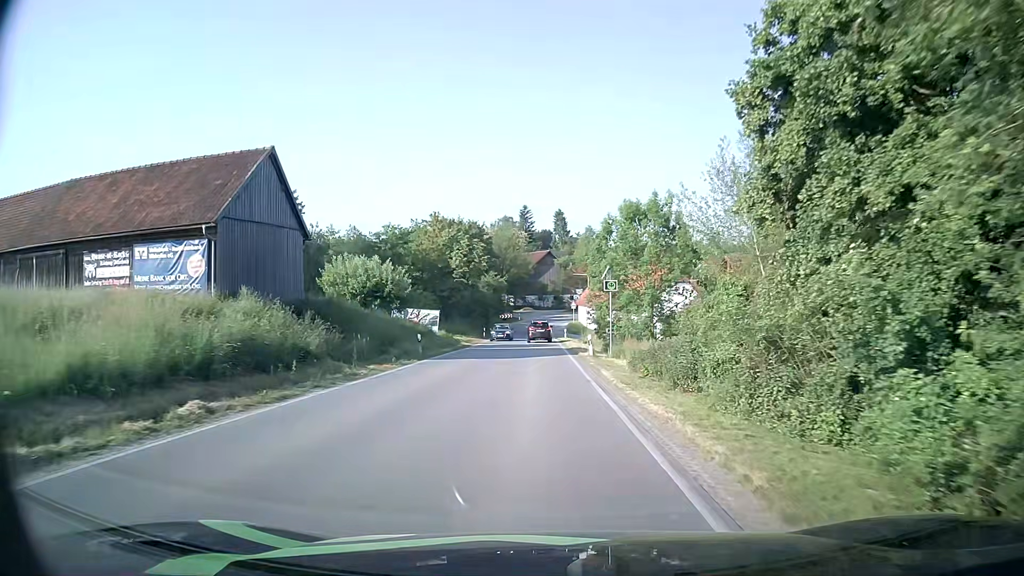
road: secondary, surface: asphalt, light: Day
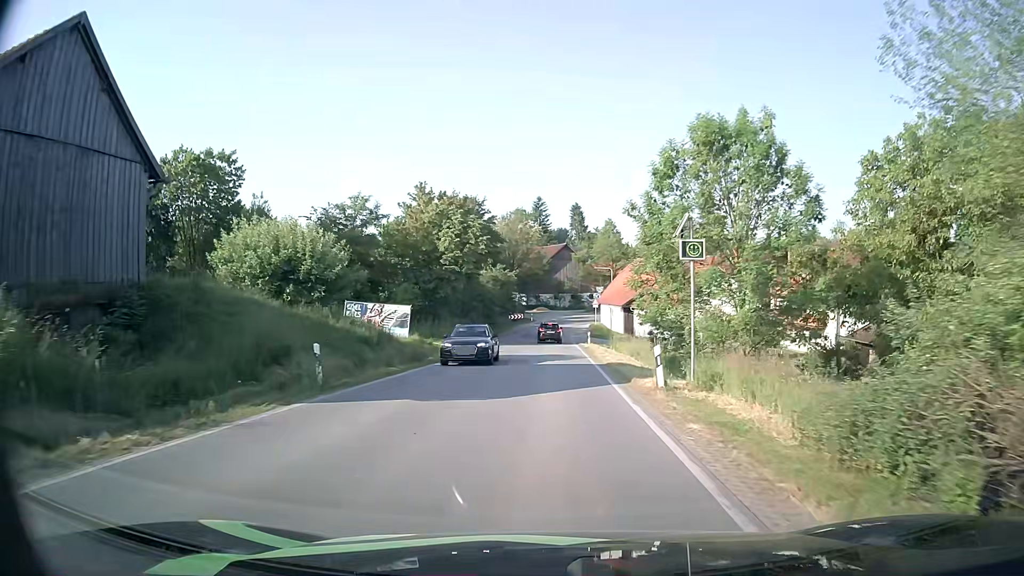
(0.0, +15.1) m; -1°
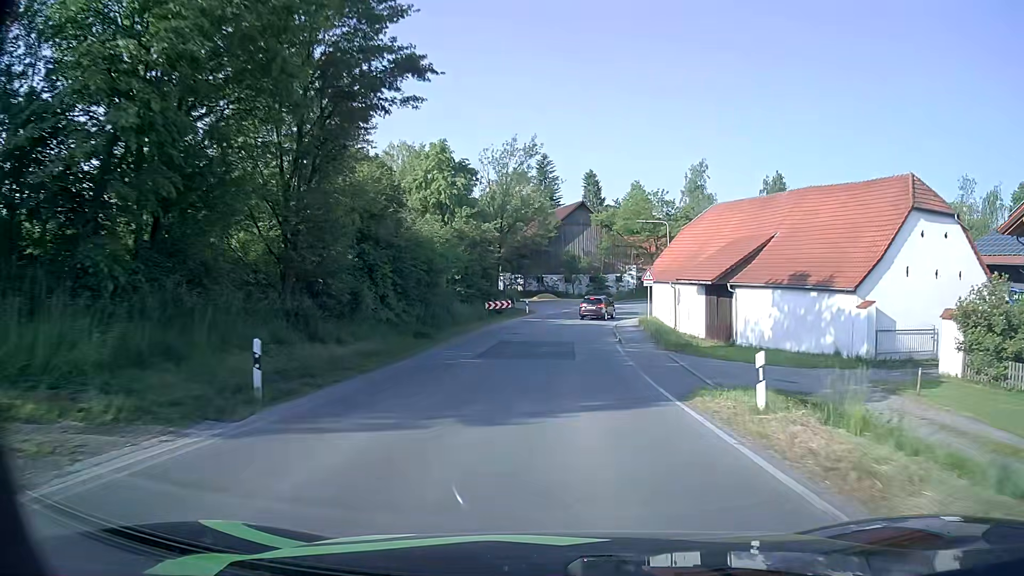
(-0.1, +39.4) m; 0°
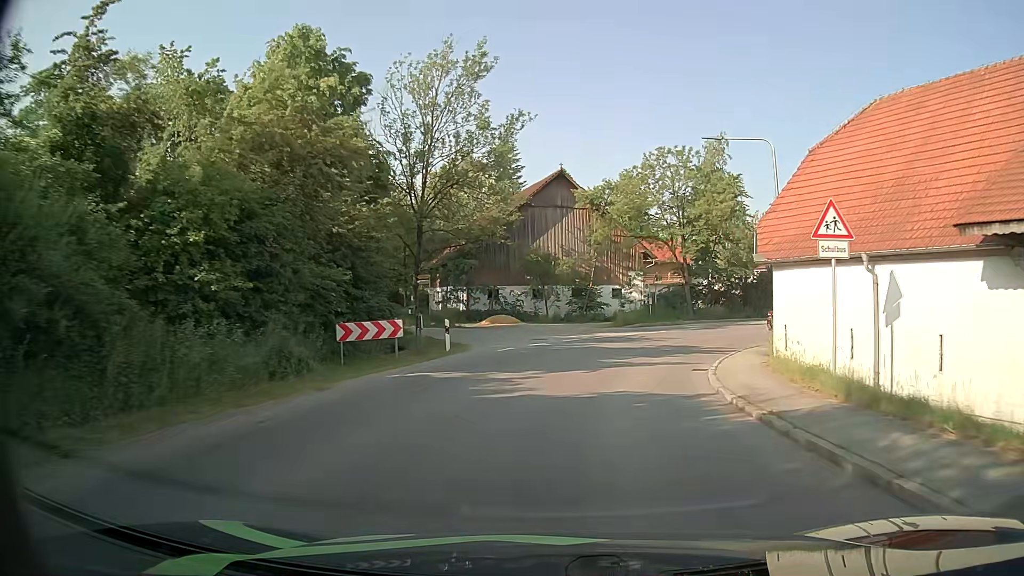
(+0.3, +30.2) m; +2°
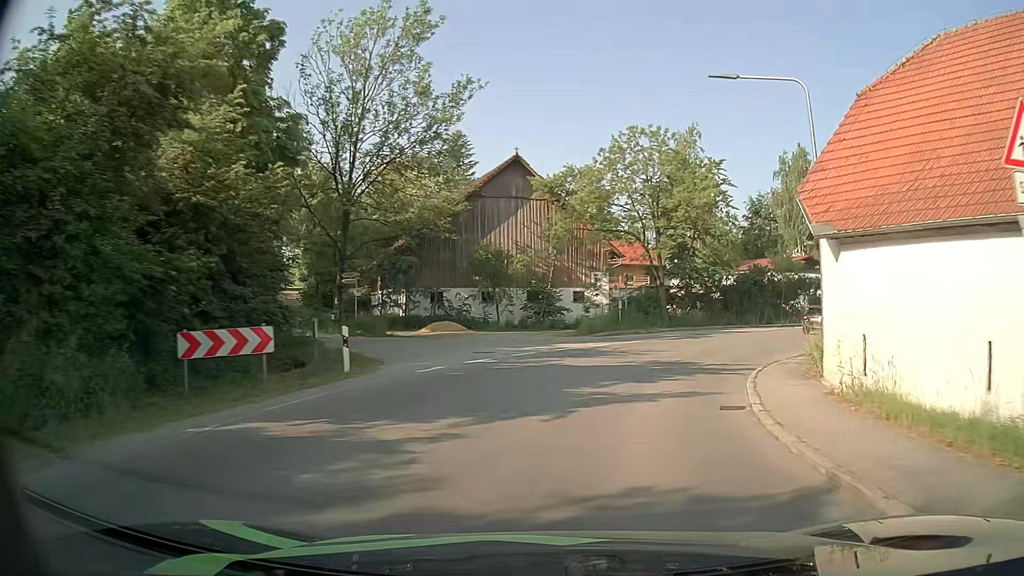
(+0.3, +6.7) m; +4°
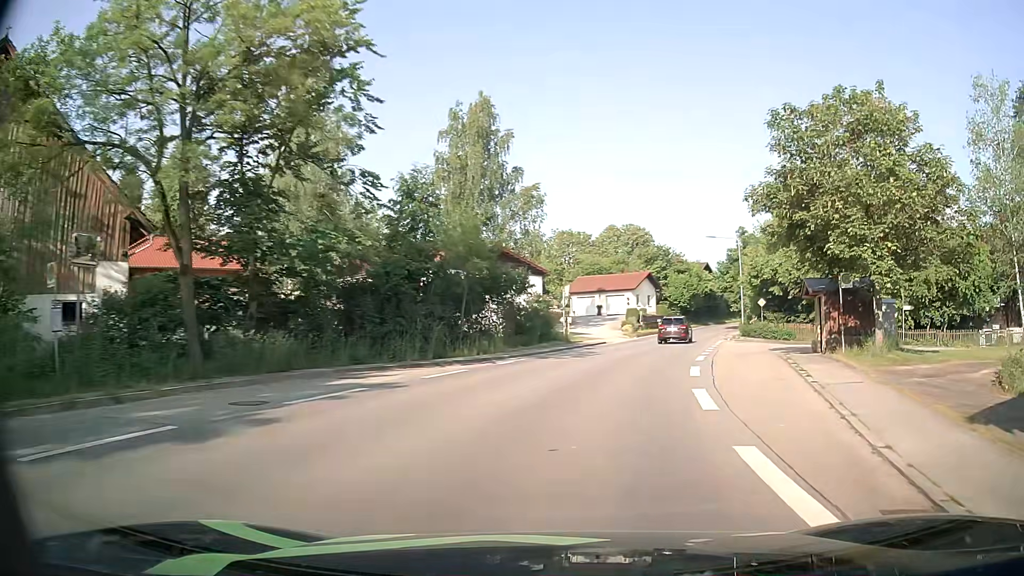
(+6.3, +24.1) m; +30°
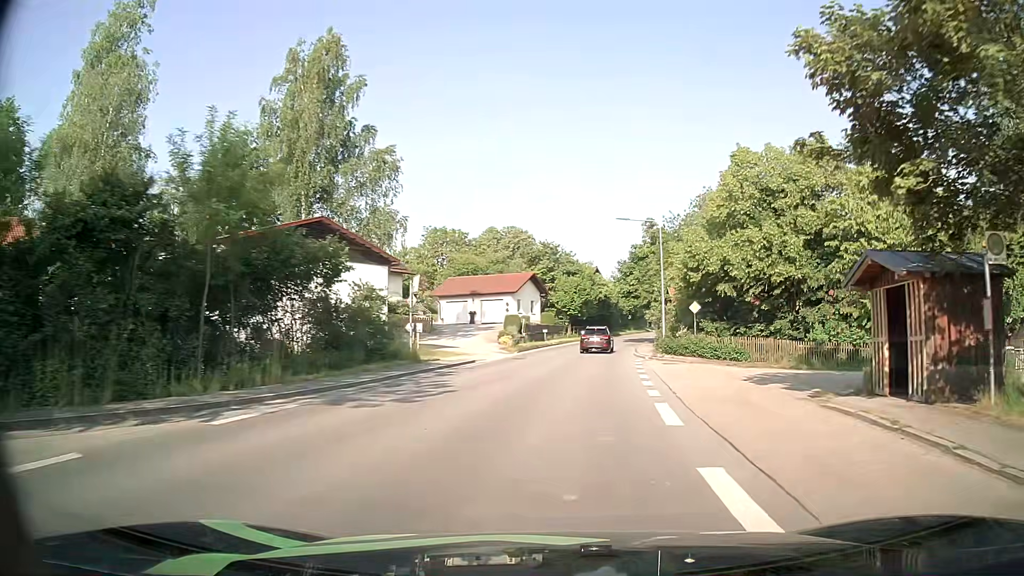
(+1.4, +13.1) m; +11°
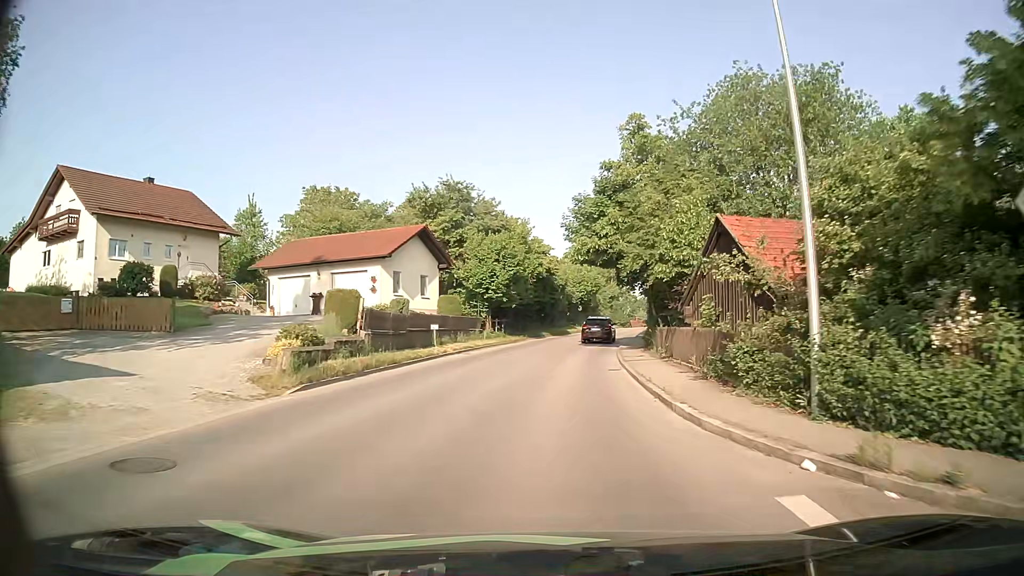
(+1.6, +28.1) m; +5°
(0, +10) (0, +20) (+1, +30) (+2, +40) (+4, +50) (+6, +60) (+8, +69) (+11, +79) (+13, +89) (+15, +99) m
